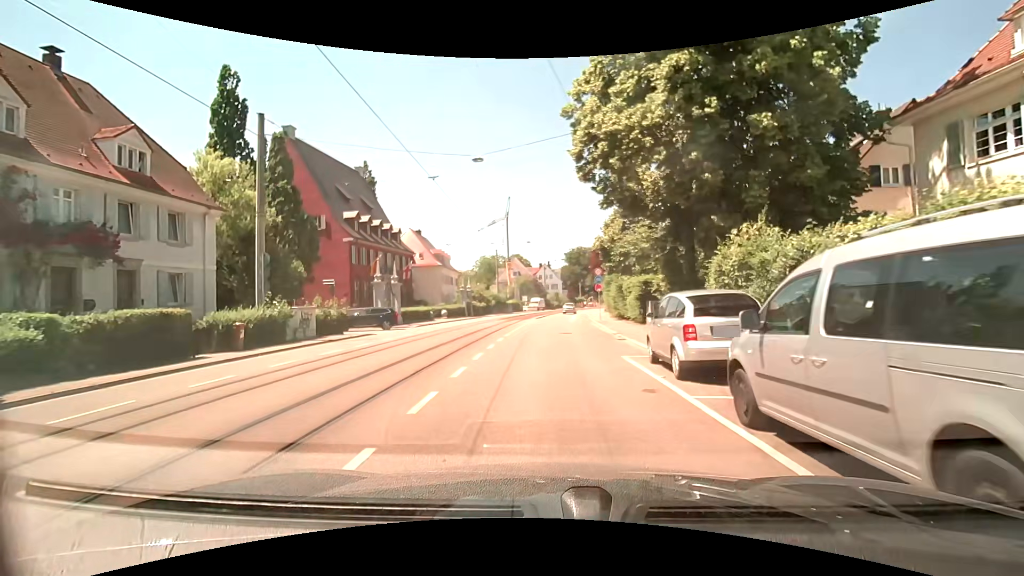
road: tertiary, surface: asphalt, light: Day
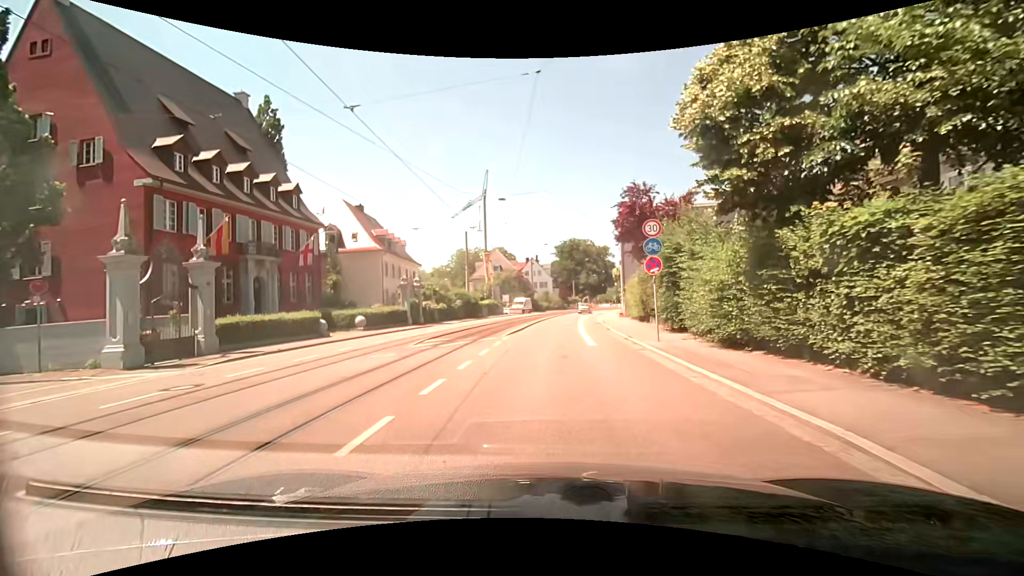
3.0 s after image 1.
(-0.1, +22.6) m; 0°
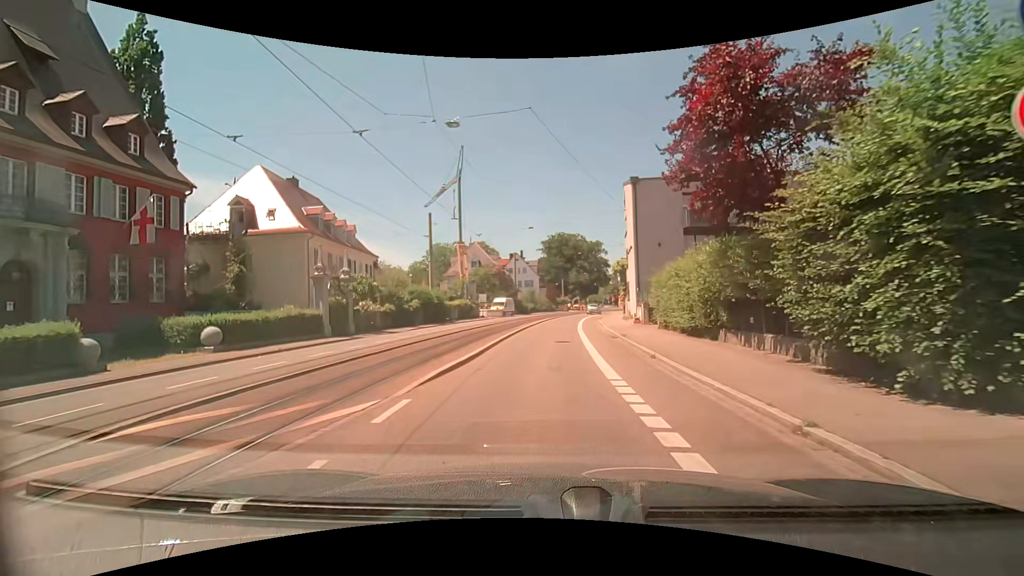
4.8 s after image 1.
(+0.3, +13.5) m; +1°
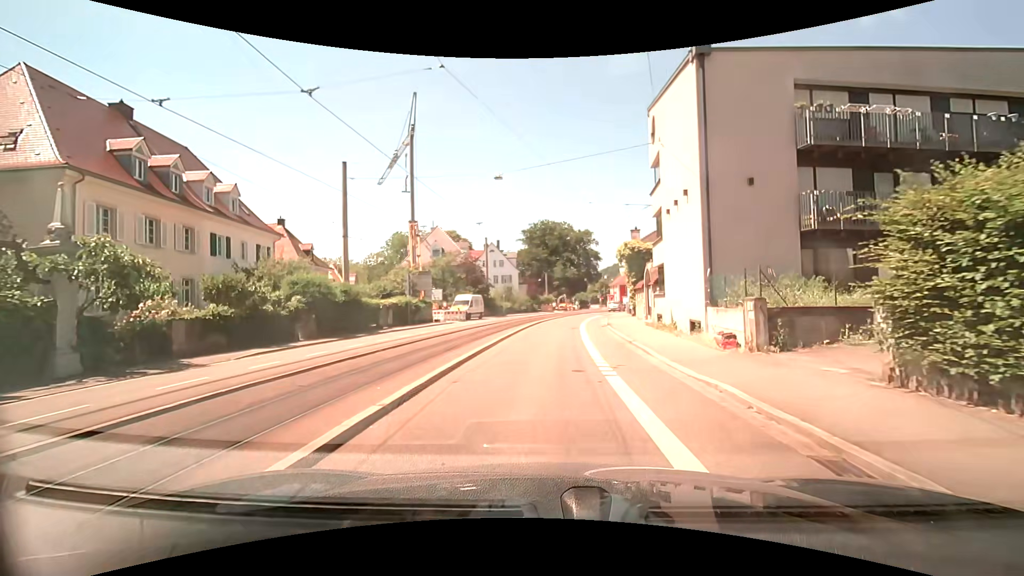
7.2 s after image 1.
(+0.5, +17.9) m; +3°
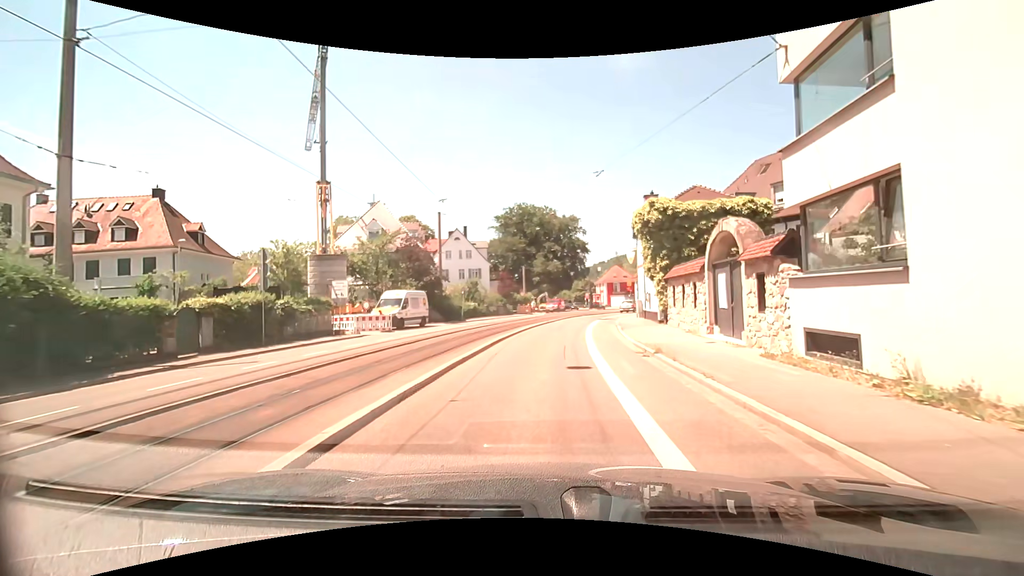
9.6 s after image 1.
(+0.3, +17.9) m; +2°
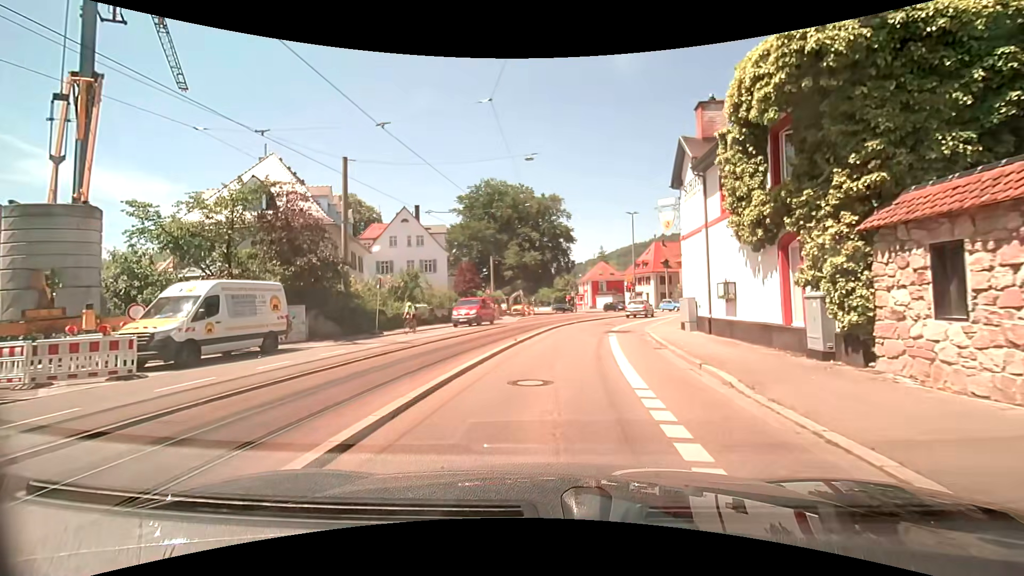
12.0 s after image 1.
(+0.4, +17.8) m; +2°
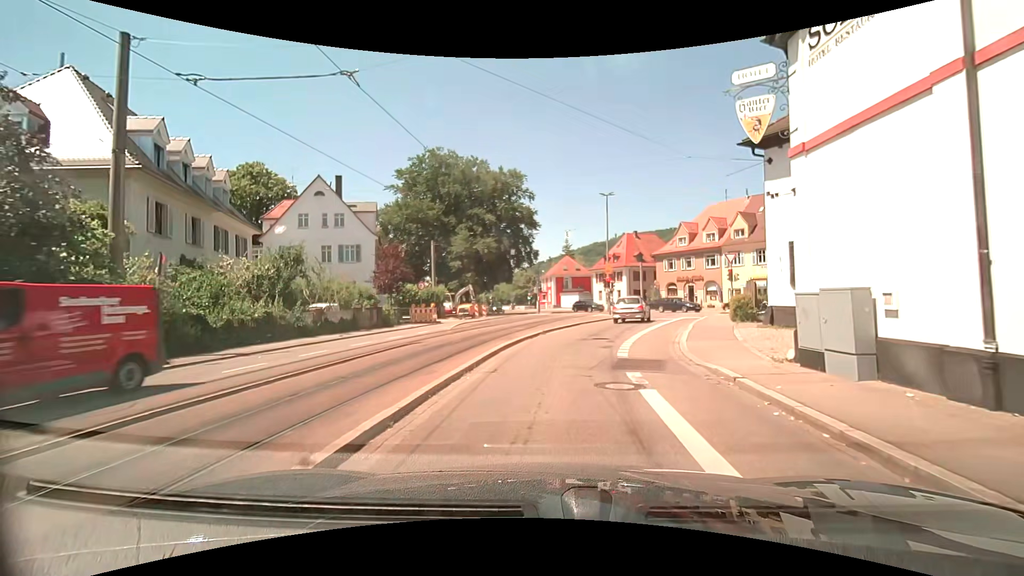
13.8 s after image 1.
(+0.6, +12.6) m; +5°
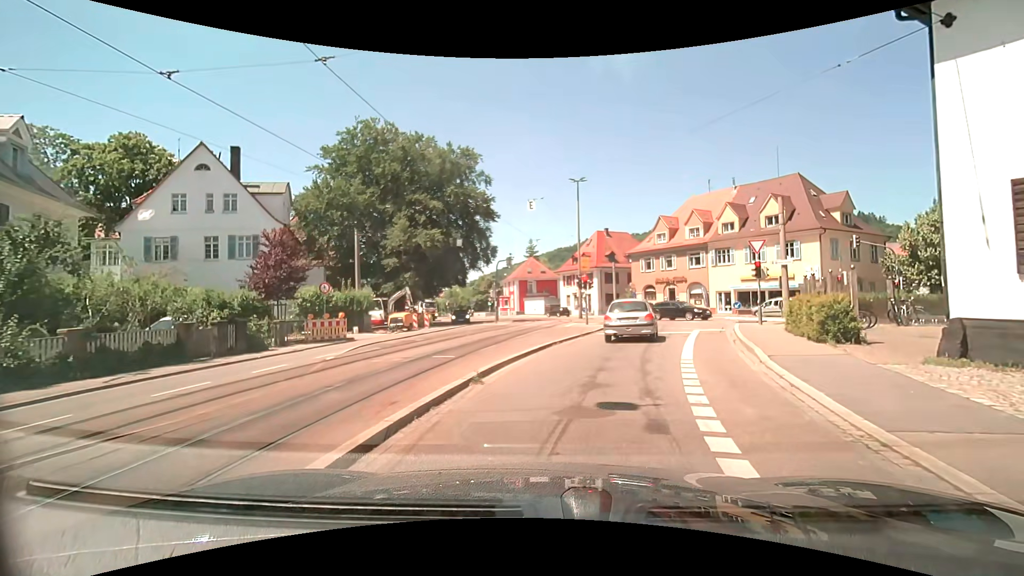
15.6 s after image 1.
(+0.2, +10.1) m; +5°
(+1, +10) (+3, +20) (+5, +29) (+8, +39) (+8, +49) (+6, +59) (+2, +68) (-3, +77) (-8, +85) (-13, +94) m
